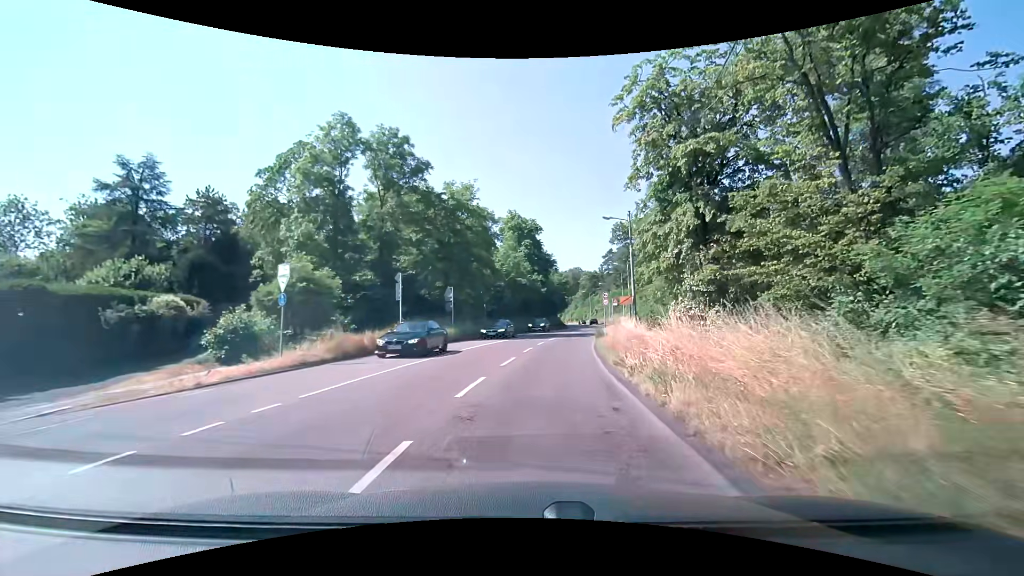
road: secondary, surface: asphalt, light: Day
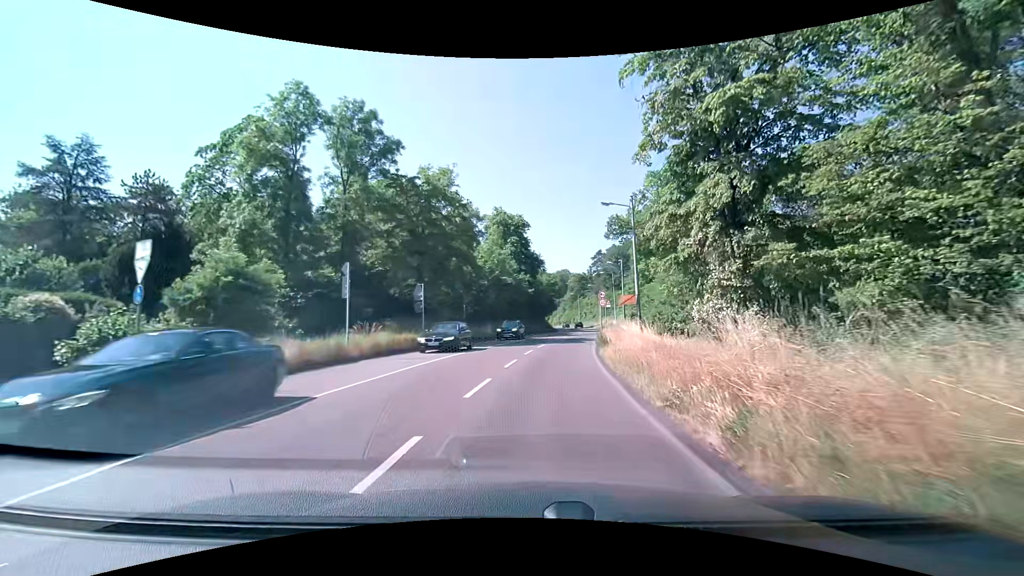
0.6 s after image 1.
(+0.2, +5.7) m; +3°
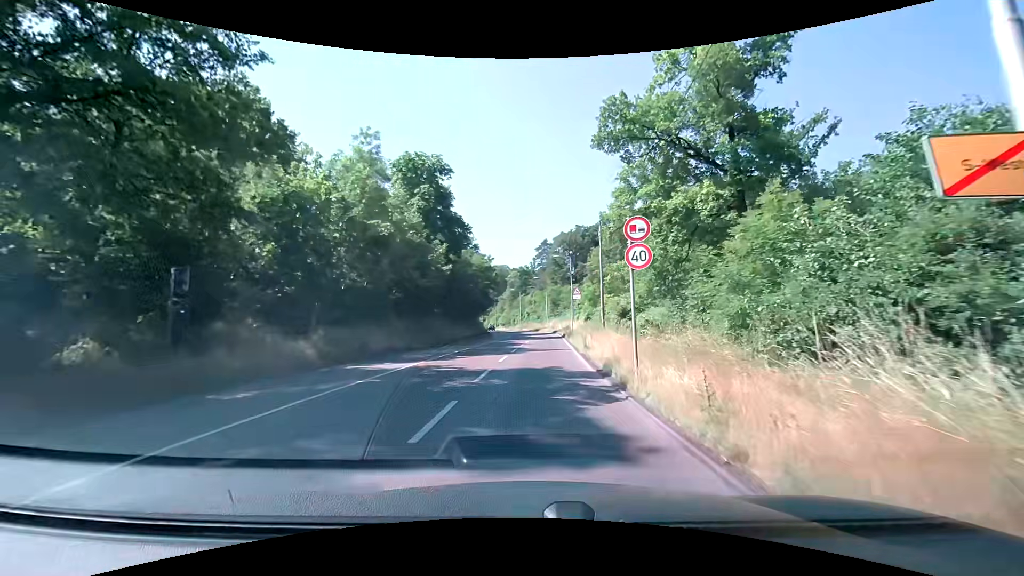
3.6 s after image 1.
(+1.2, +27.7) m; +6°
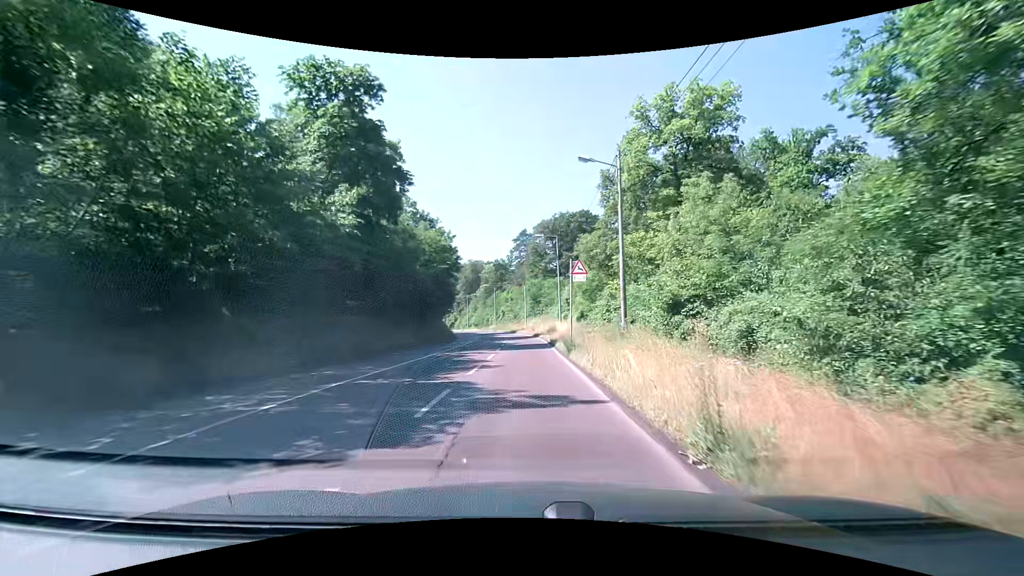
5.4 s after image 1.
(+0.6, +16.9) m; +3°
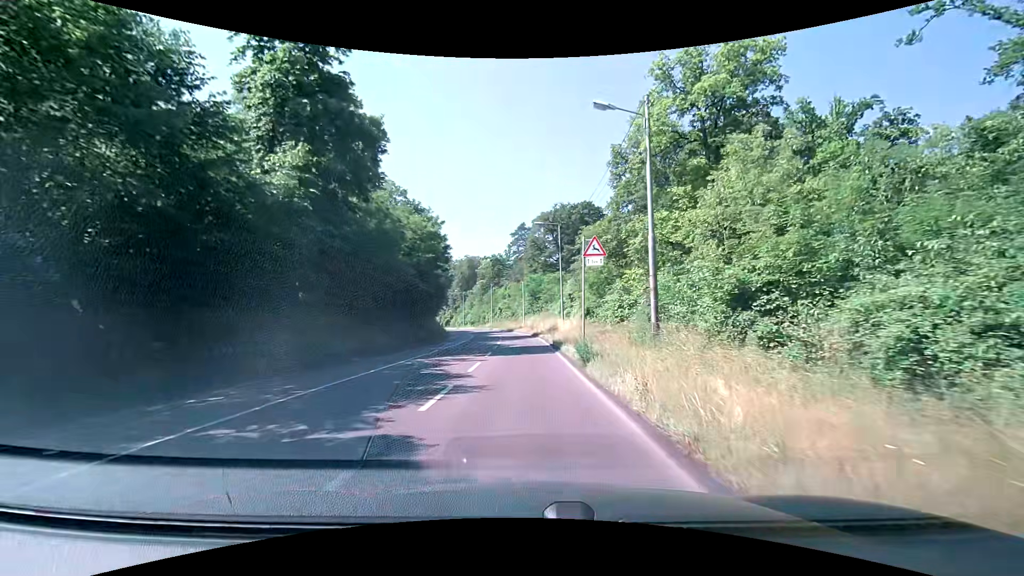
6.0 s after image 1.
(0.0, +5.8) m; 0°
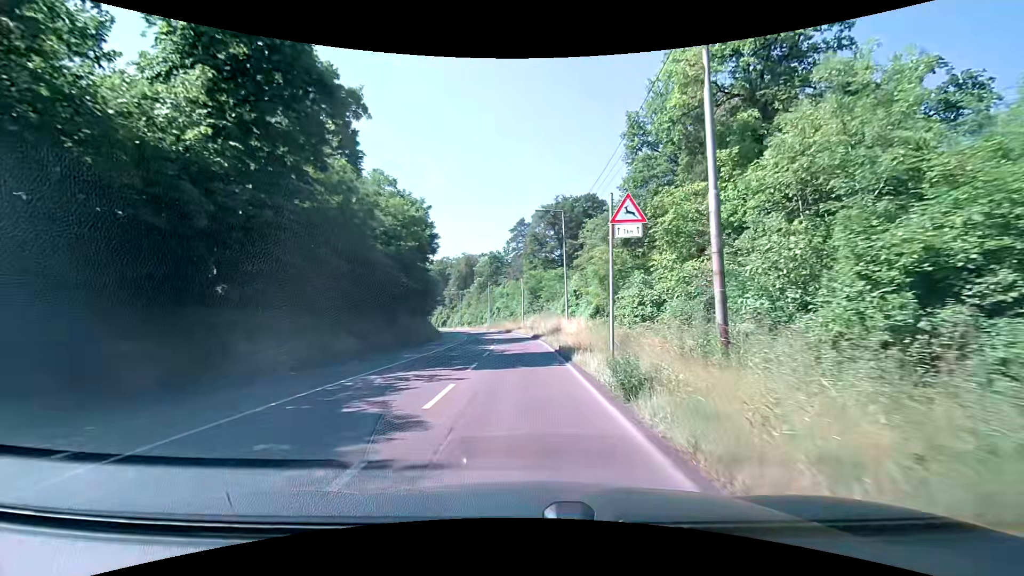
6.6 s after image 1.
(0.0, +5.9) m; 0°
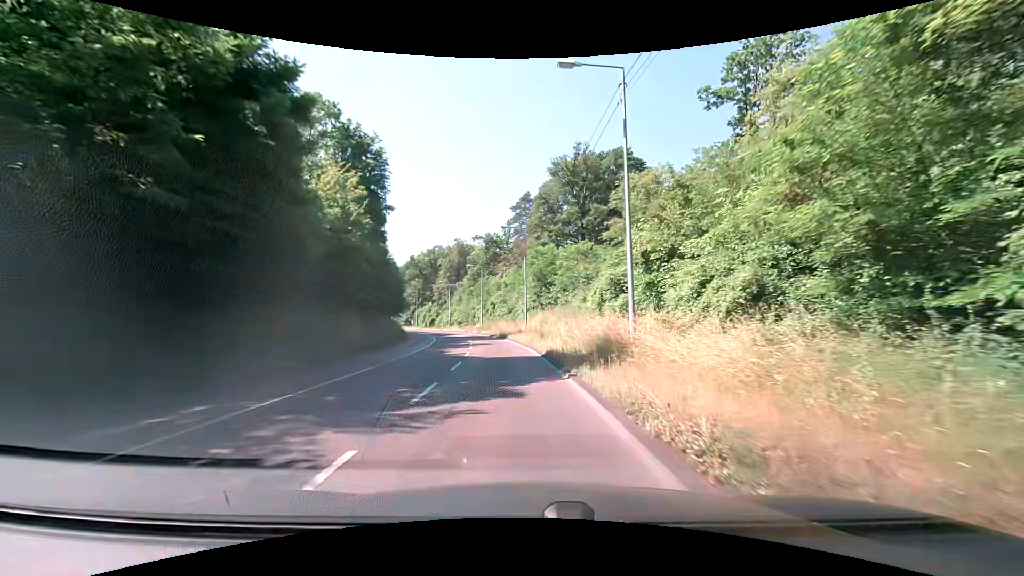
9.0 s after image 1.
(-0.1, +24.1) m; 0°
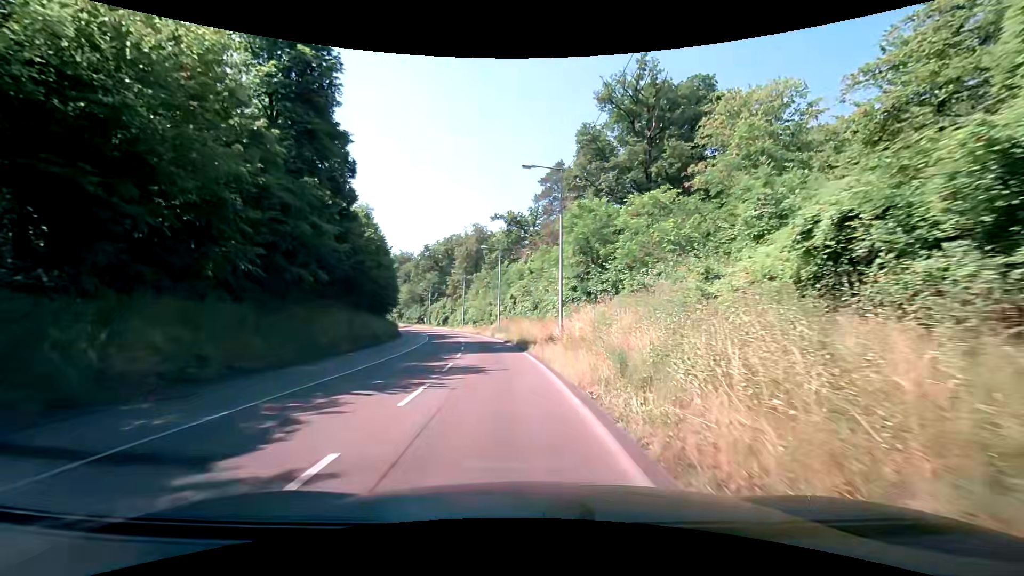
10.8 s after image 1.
(-0.5, +18.7) m; -3°
(0, +10) (-1, +20) (-2, +30) (-3, +40) (-5, +50) (-7, +59) (-9, +69) (-12, +79) (-15, +88) (-18, +98) m
